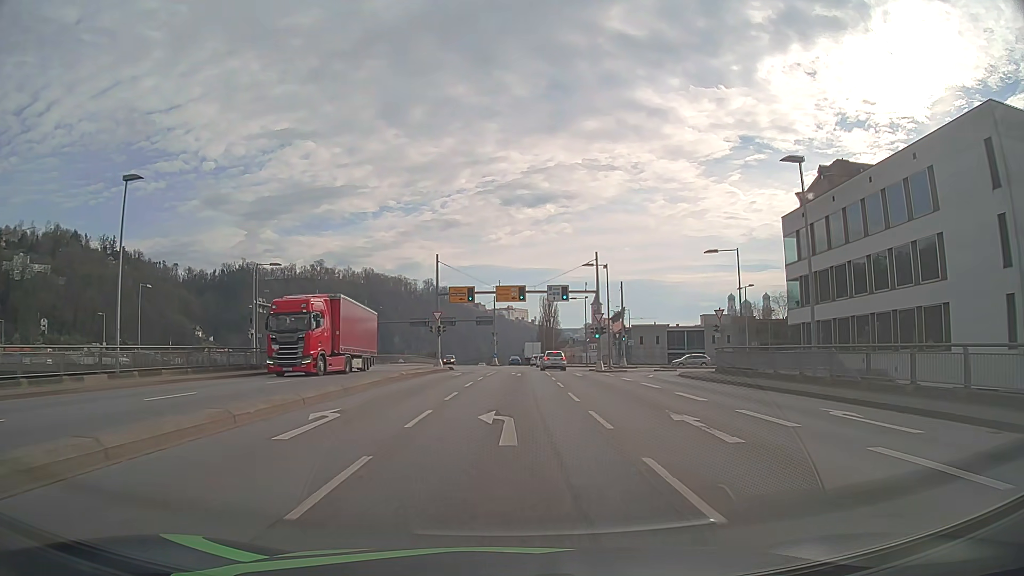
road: primary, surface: asphalt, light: Day
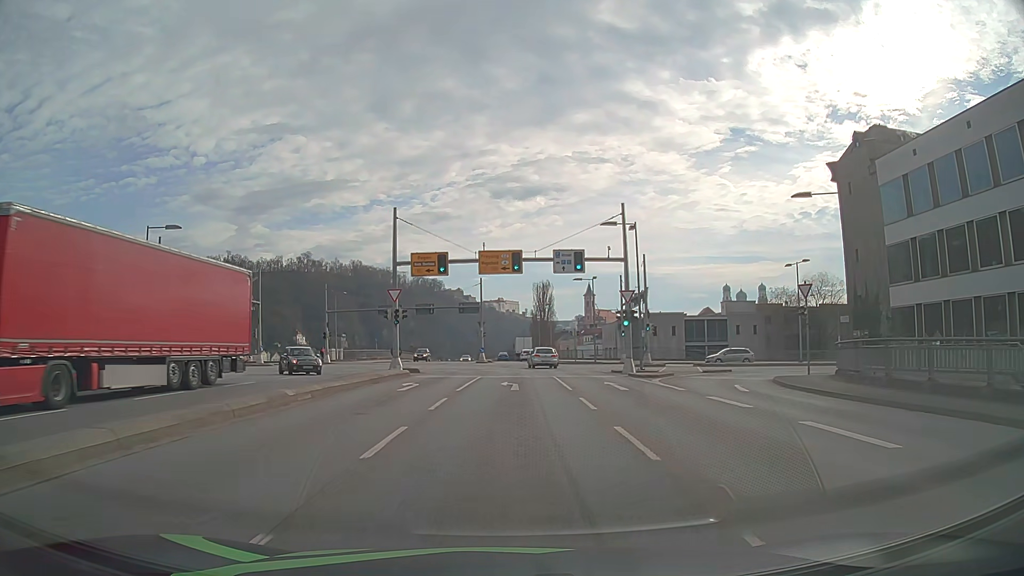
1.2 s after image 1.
(+0.1, +15.4) m; +1°
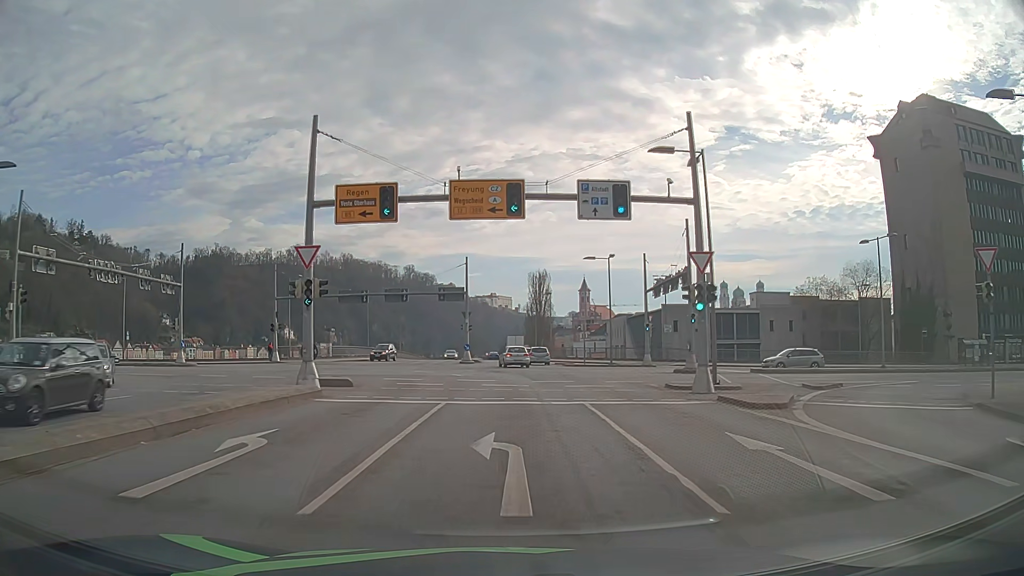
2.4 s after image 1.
(0.0, +14.4) m; 0°
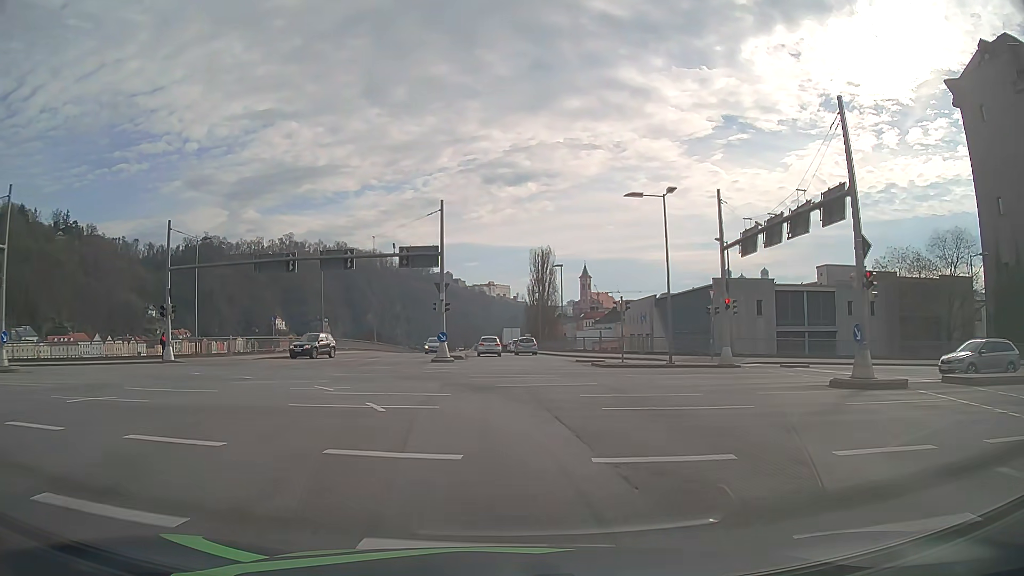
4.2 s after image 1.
(+0.1, +19.2) m; 0°
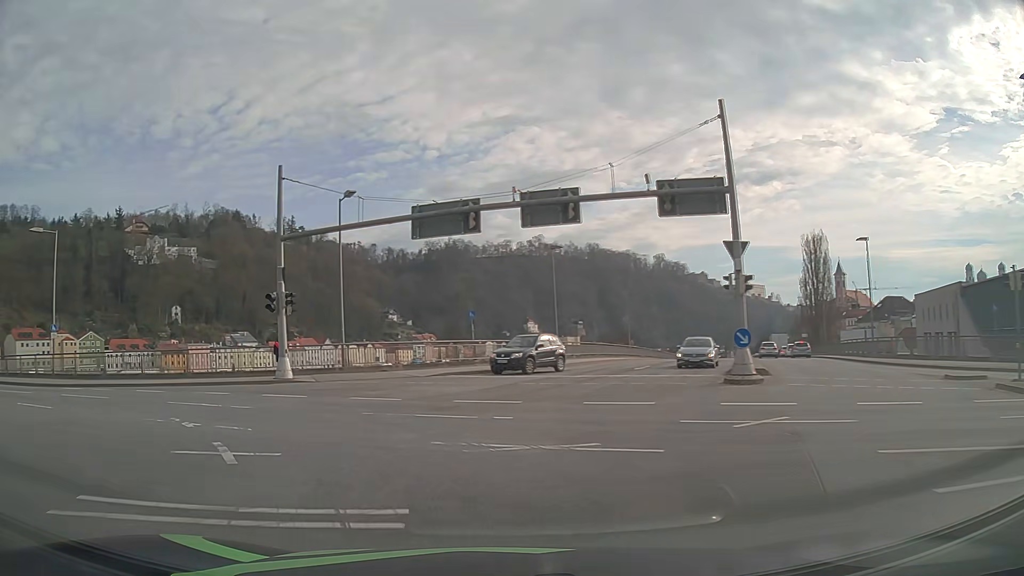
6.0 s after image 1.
(-2.2, +16.0) m; -21°
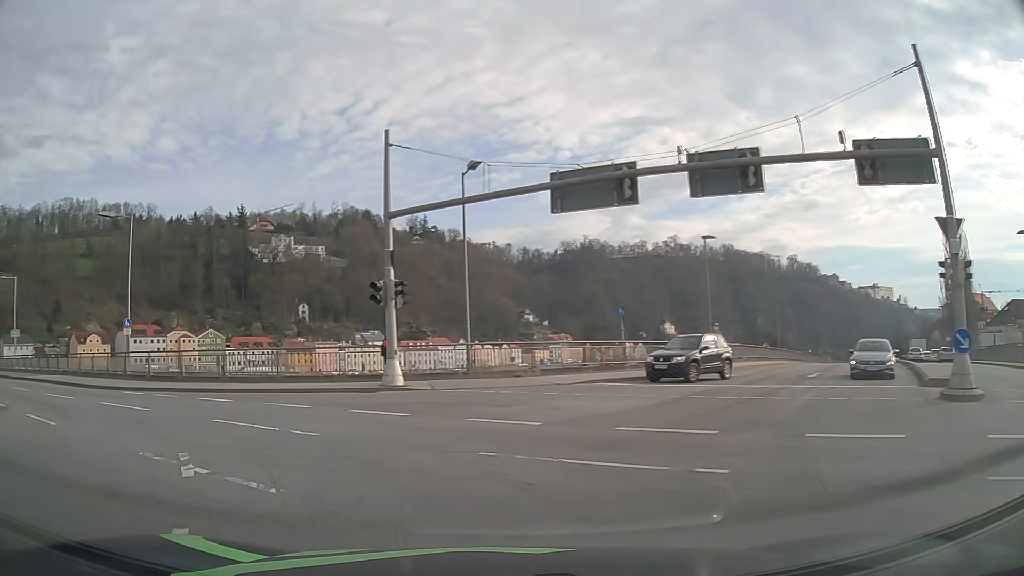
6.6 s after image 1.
(-0.5, +4.9) m; -11°
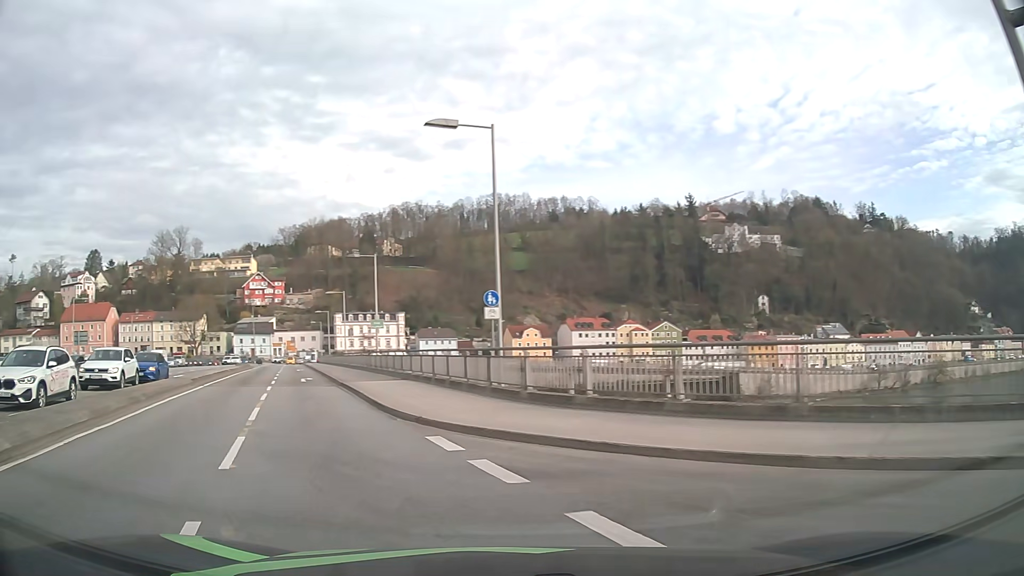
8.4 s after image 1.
(-4.6, +13.2) m; -39°
